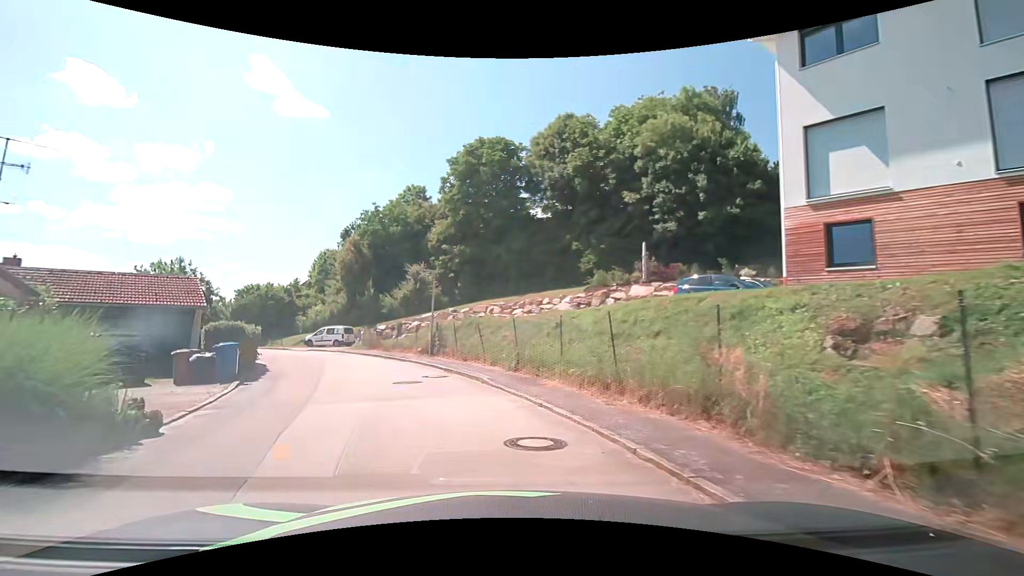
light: Day
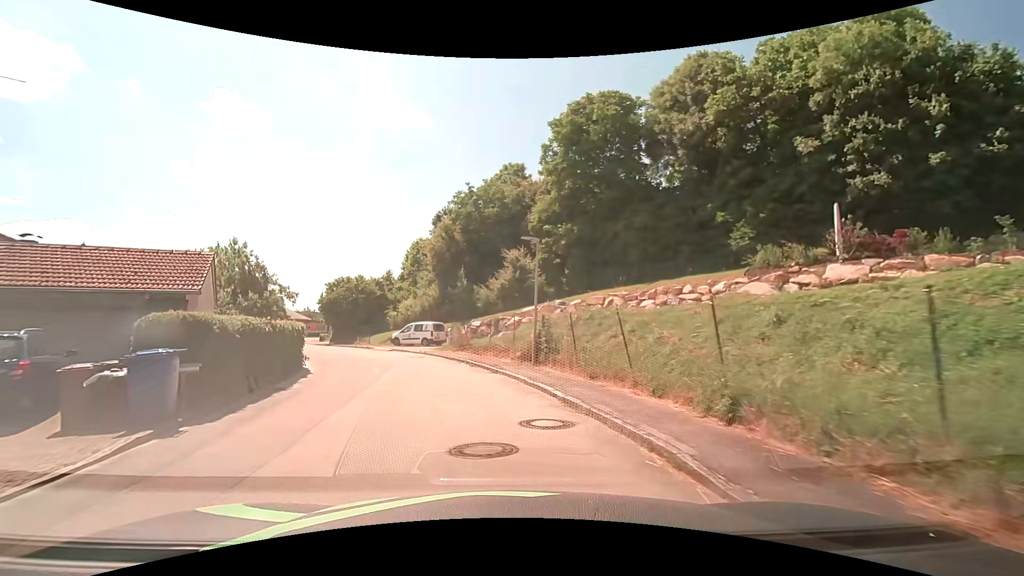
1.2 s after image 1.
(-1.1, +8.1) m; -14°
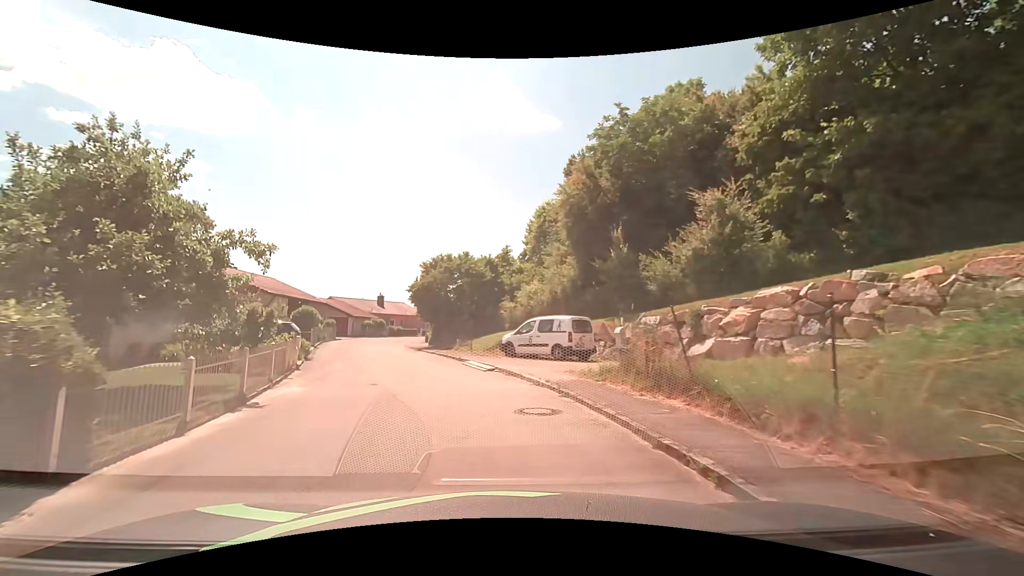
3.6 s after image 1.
(-2.1, +16.4) m; -14°
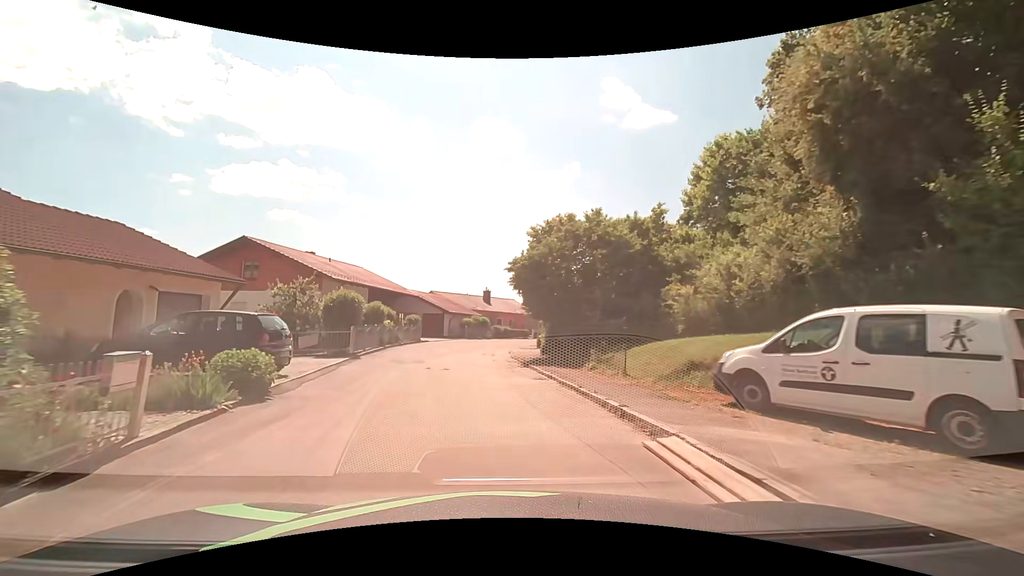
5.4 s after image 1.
(-1.7, +12.8) m; -14°
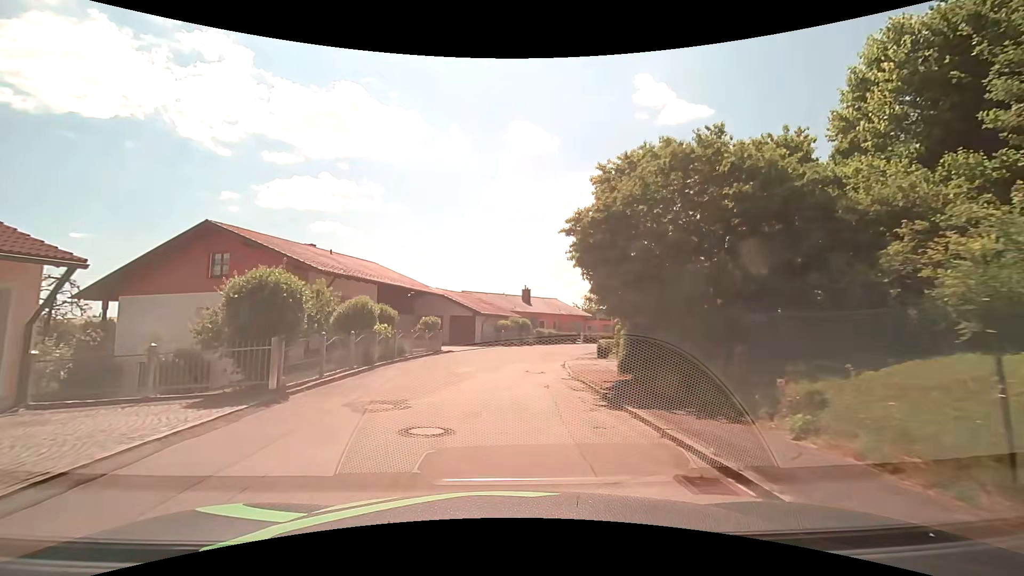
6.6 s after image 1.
(-0.3, +8.8) m; -5°
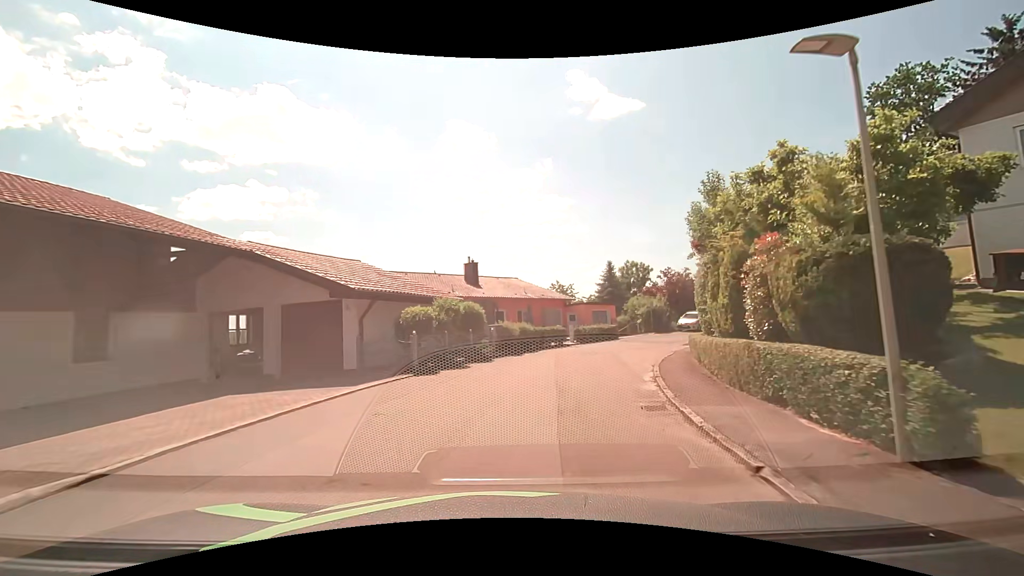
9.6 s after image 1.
(+0.7, +22.4) m; +5°
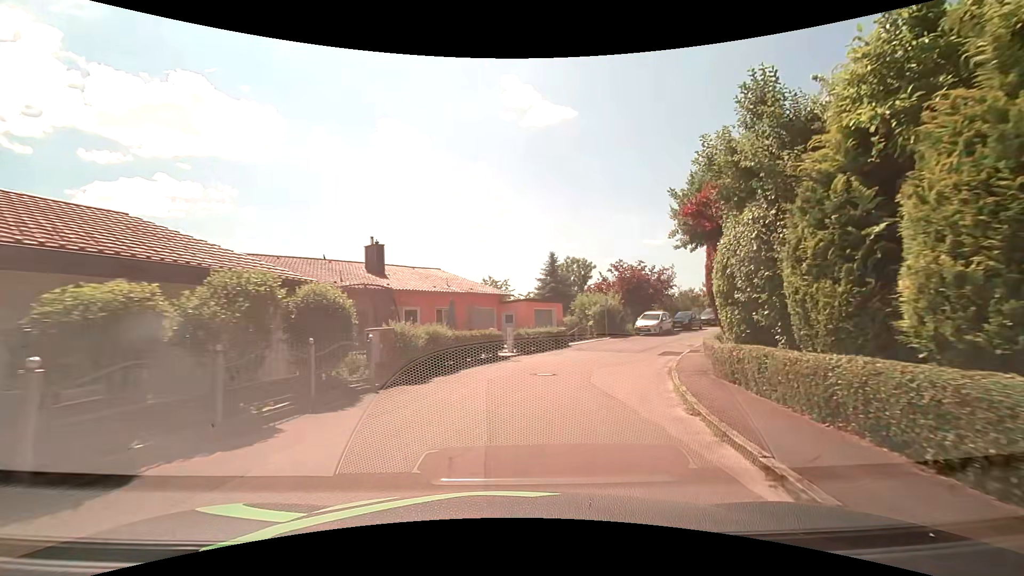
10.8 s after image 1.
(+0.7, +8.9) m; +8°
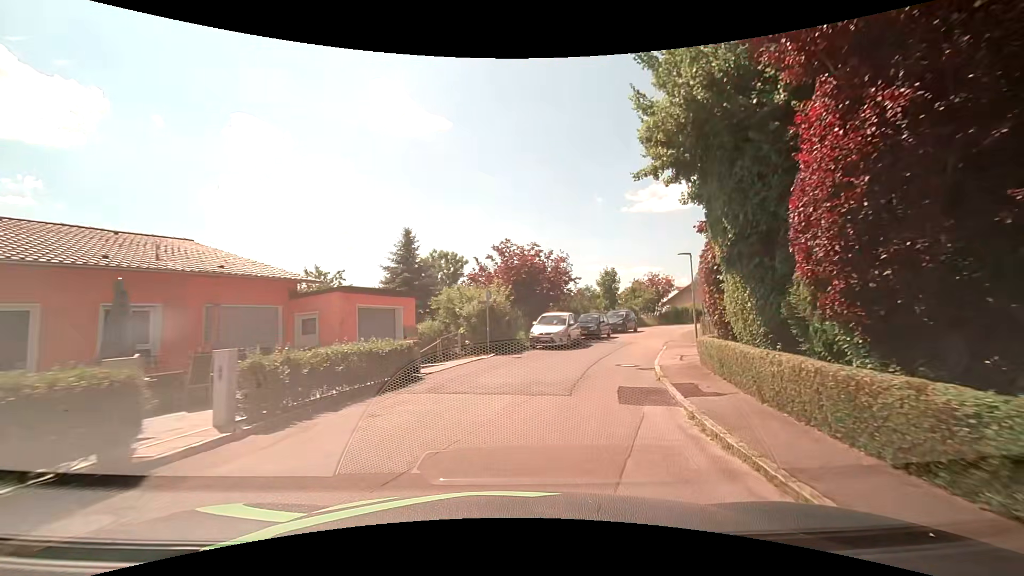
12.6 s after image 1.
(+1.8, +13.2) m; +15°
(+1, +10) (+3, +20) (+7, +29) (+12, +38) (+17, +46) (+23, +54) (+30, +61) (+38, +68) (+46, +74) (+54, +79) m
